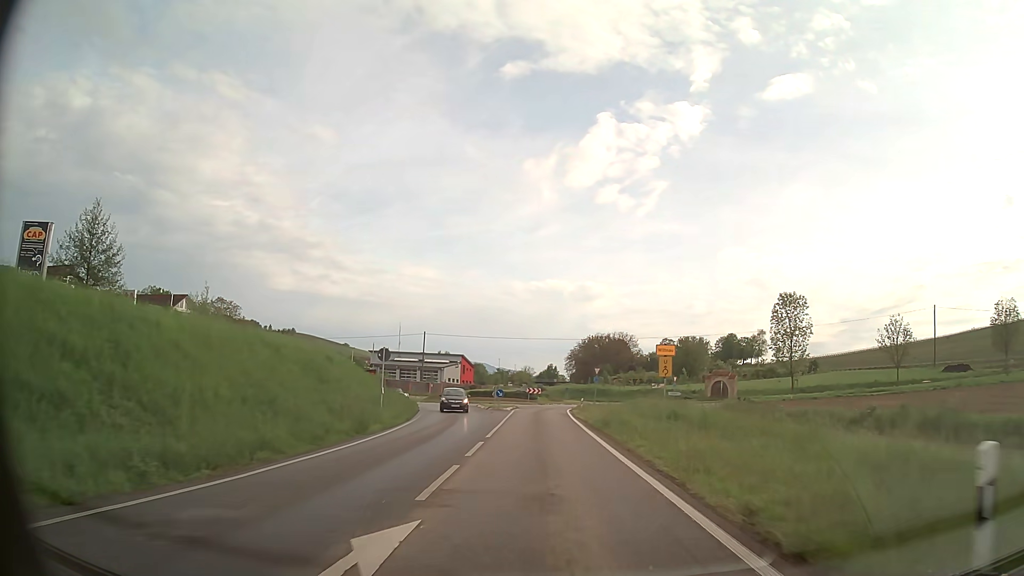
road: primary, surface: asphalt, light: Day
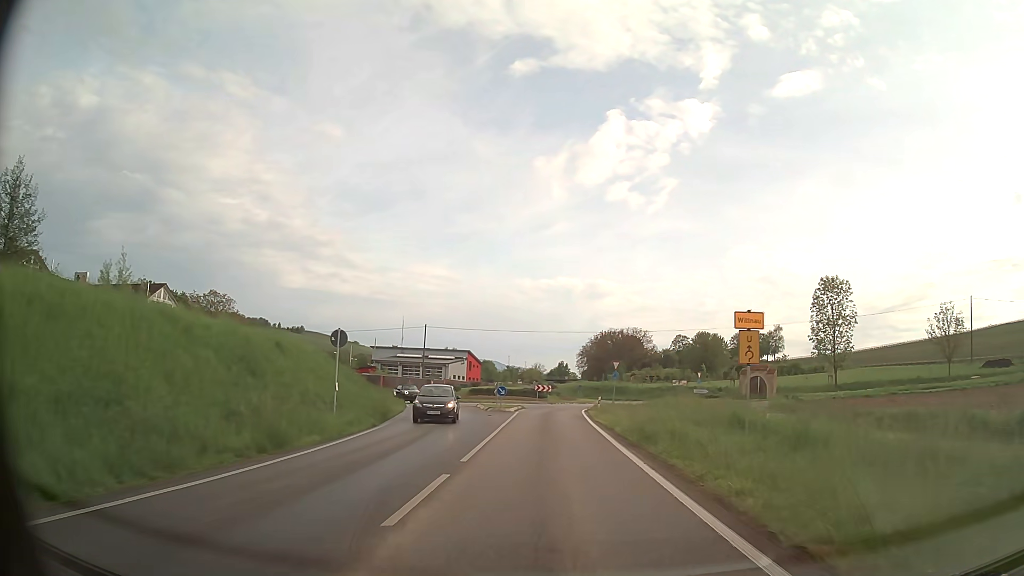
(-0.1, +7.7) m; -1°
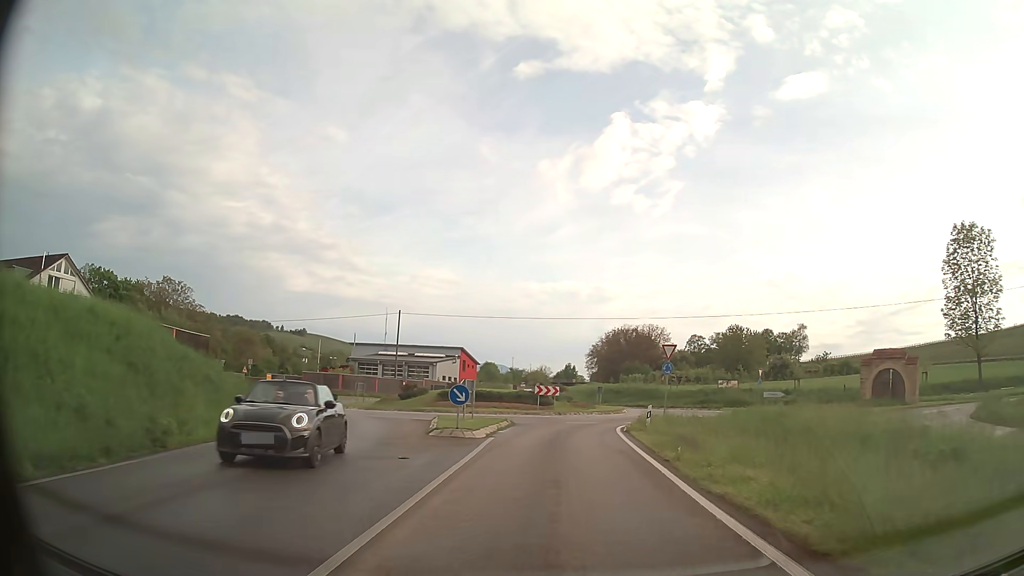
(-0.1, +19.9) m; -1°
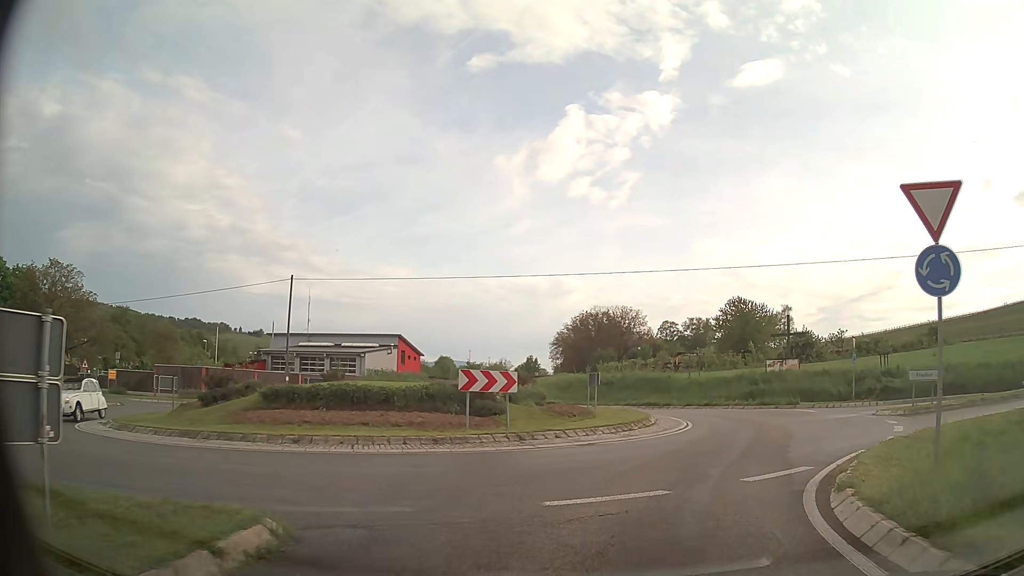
(+0.2, +22.4) m; +3°
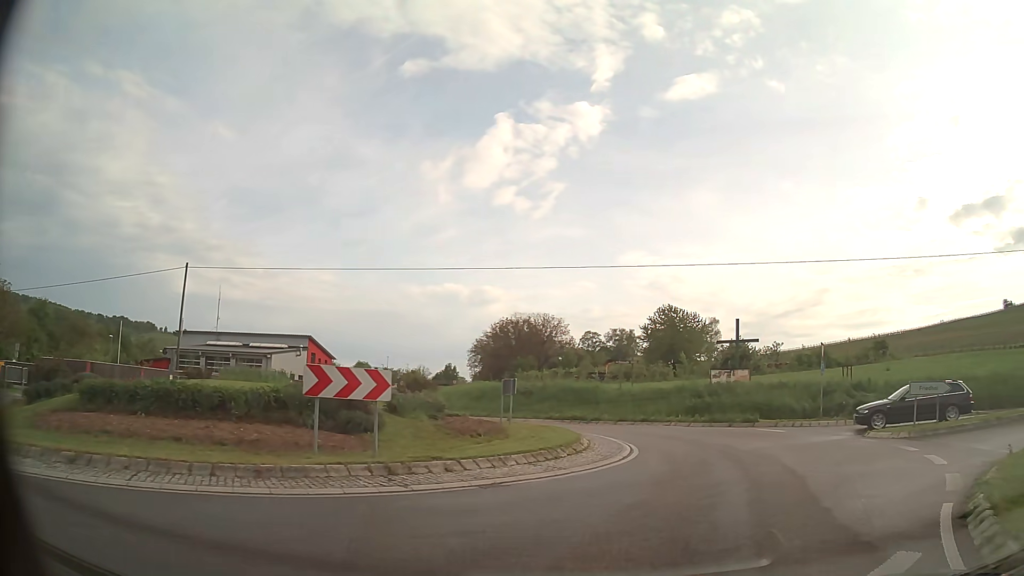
(+0.3, +5.5) m; +7°
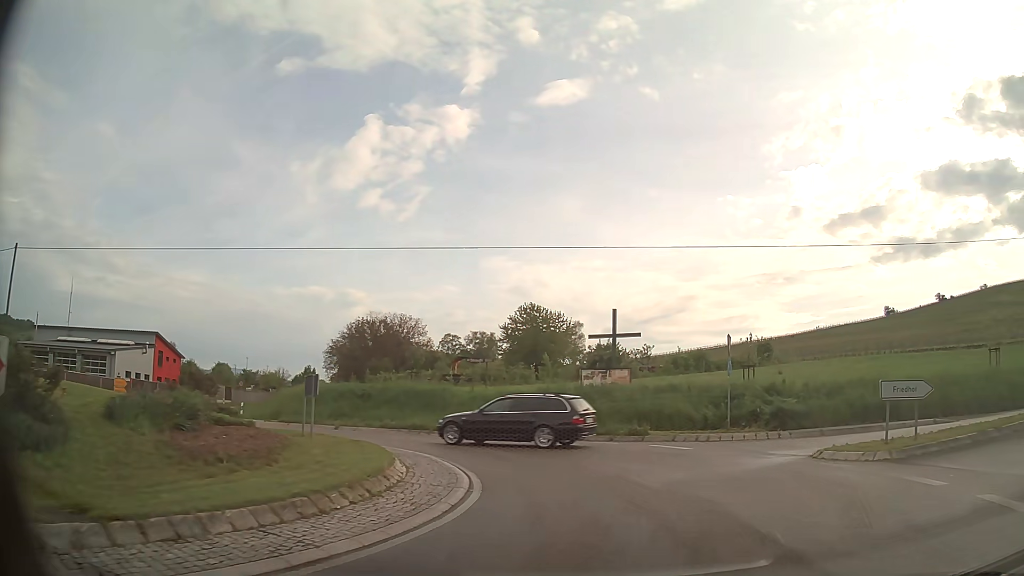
(+0.7, +6.3) m; +11°
